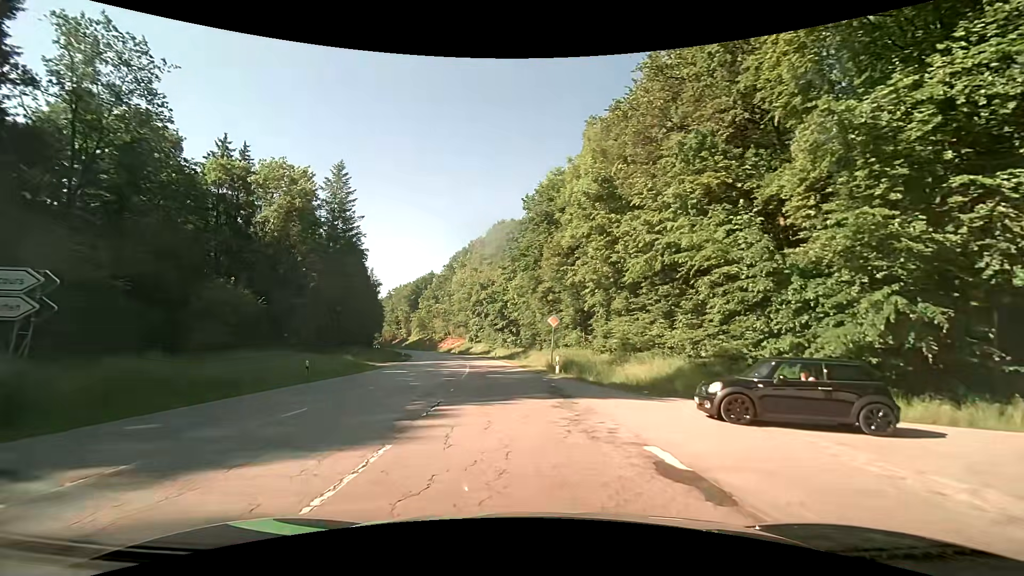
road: secondary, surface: asphalt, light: Day
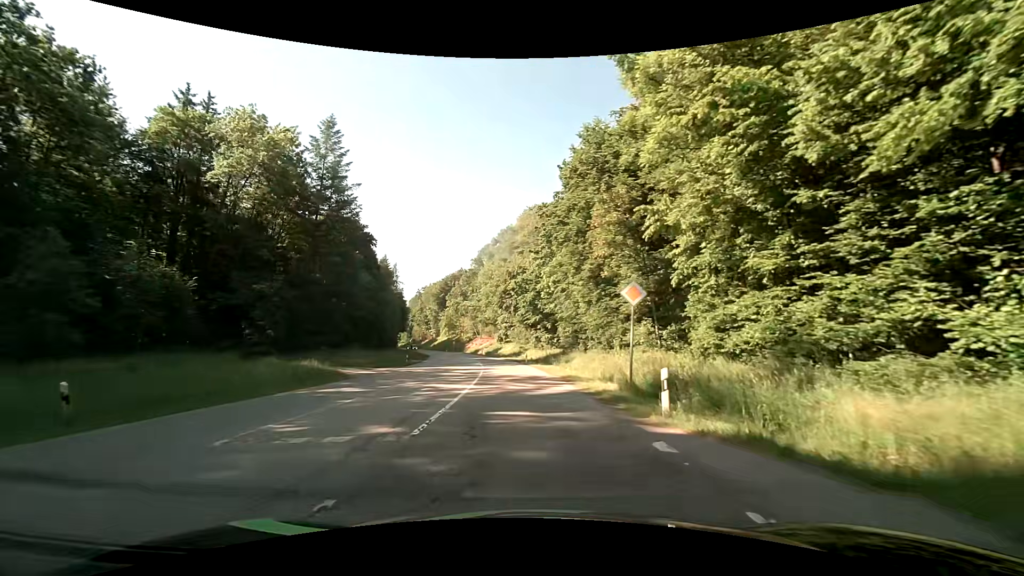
(-0.4, +15.3) m; -3°
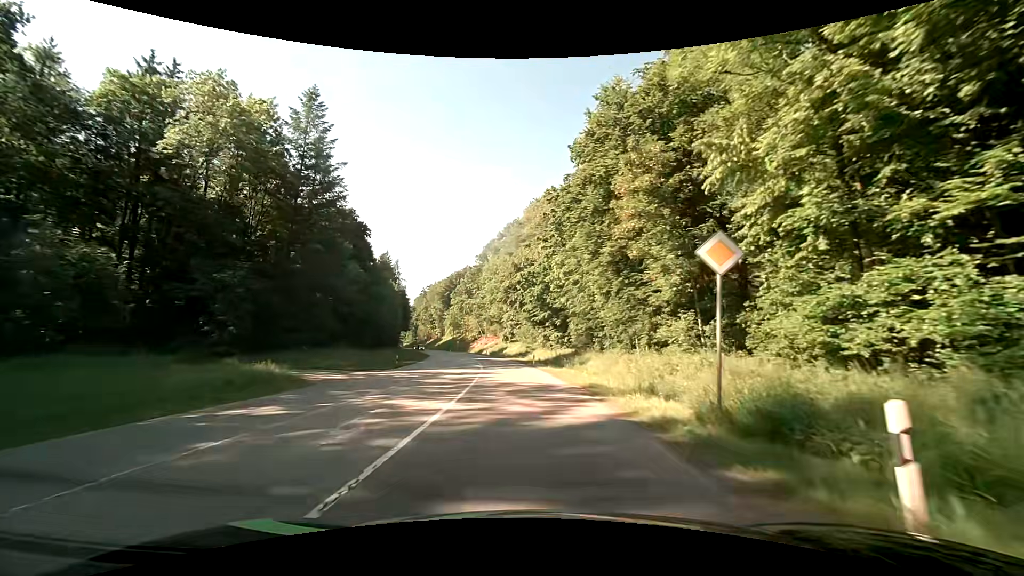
(-0.1, +6.5) m; -1°
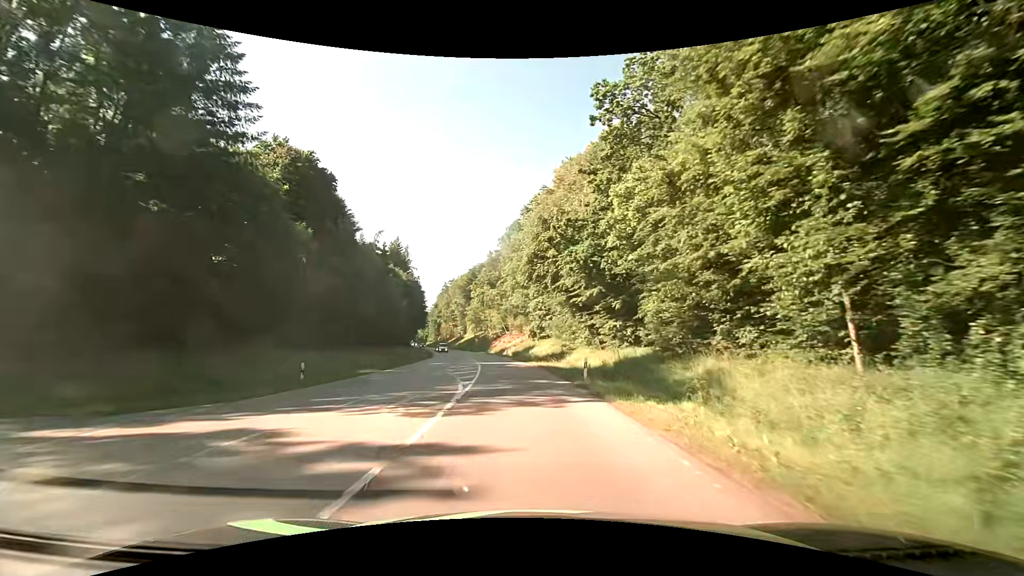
(-0.6, +23.1) m; -3°
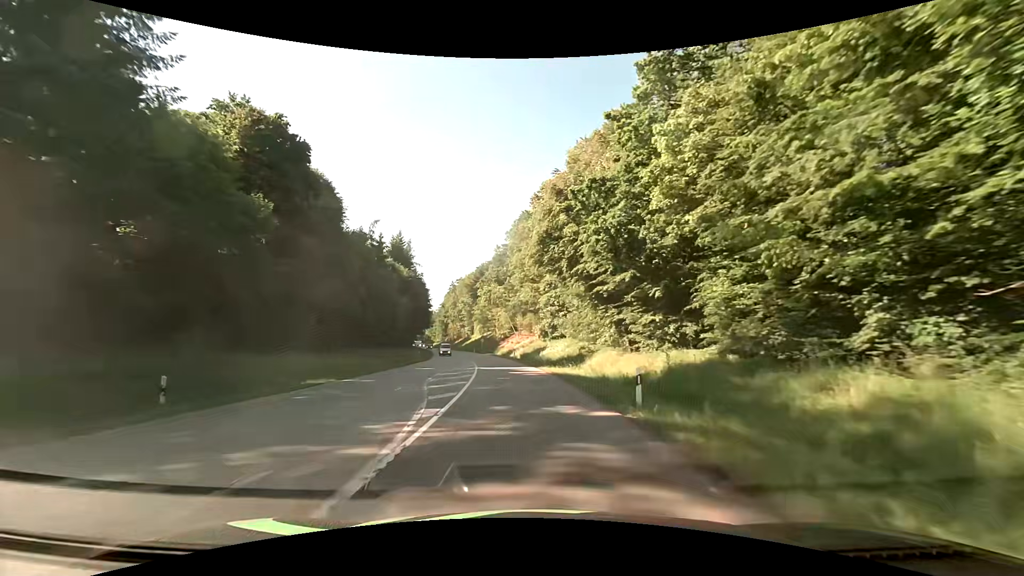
(-0.1, +8.7) m; -1°
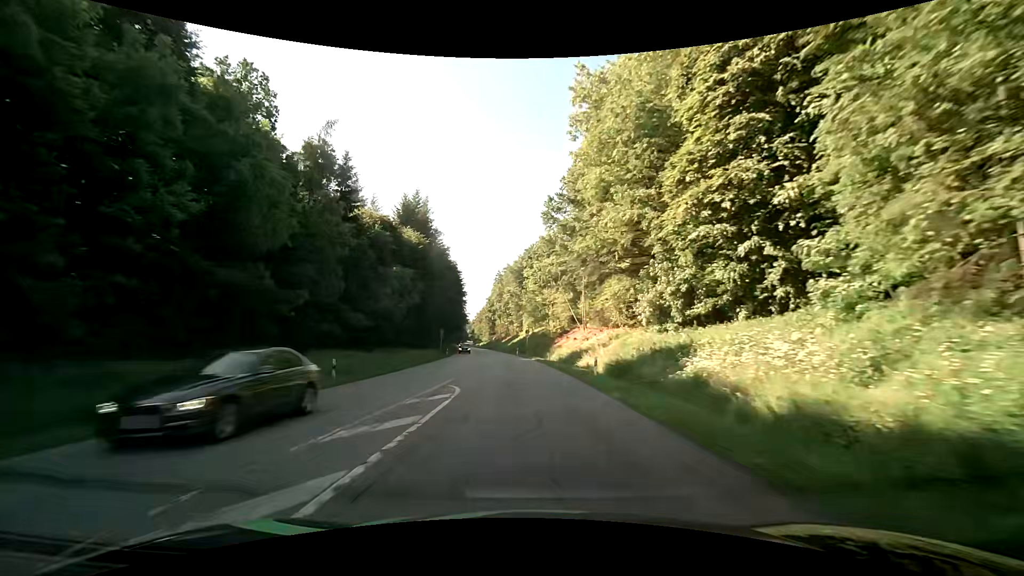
(-2.5, +38.7) m; -7°
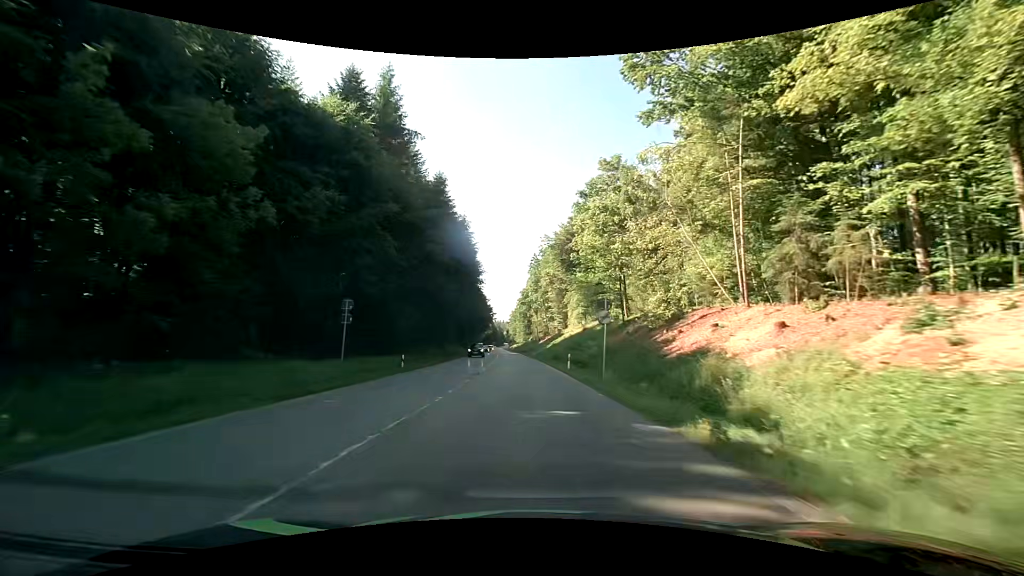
(-2.0, +44.8) m; -4°
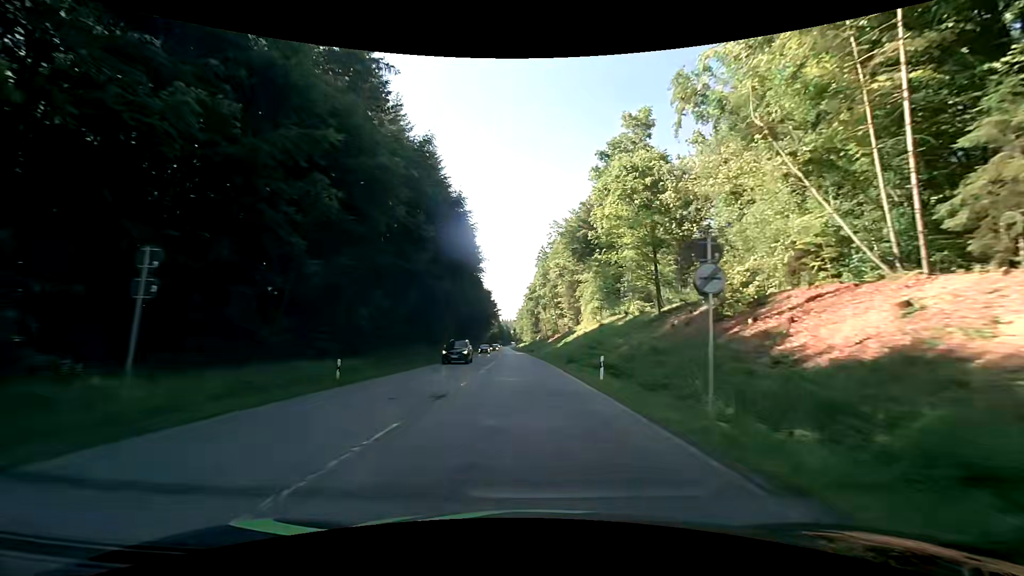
(-0.1, +12.0) m; -1°
(0, +10) (0, +20) (-1, +30) (-1, +40) (-1, +50) (-2, +60) (-2, +70) (-3, +80) (-3, +90) (-4, +100) m
